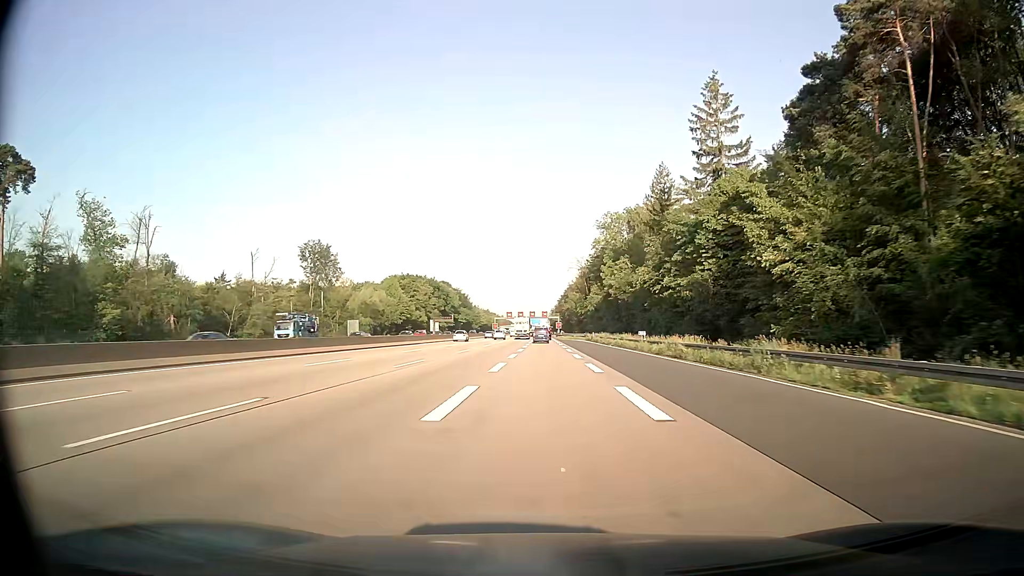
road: motorway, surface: asphalt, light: Day
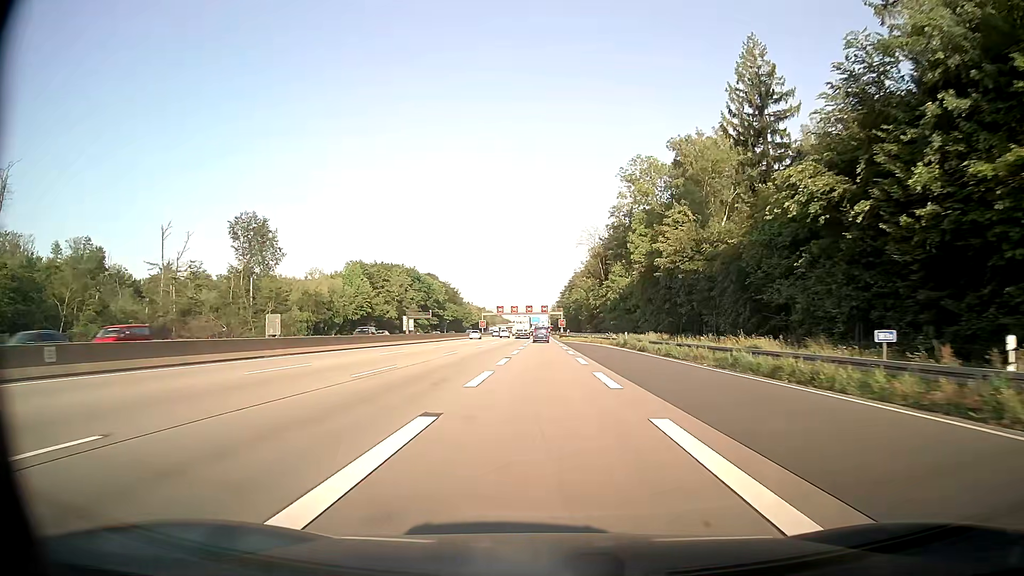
(0.0, +41.8) m; 0°
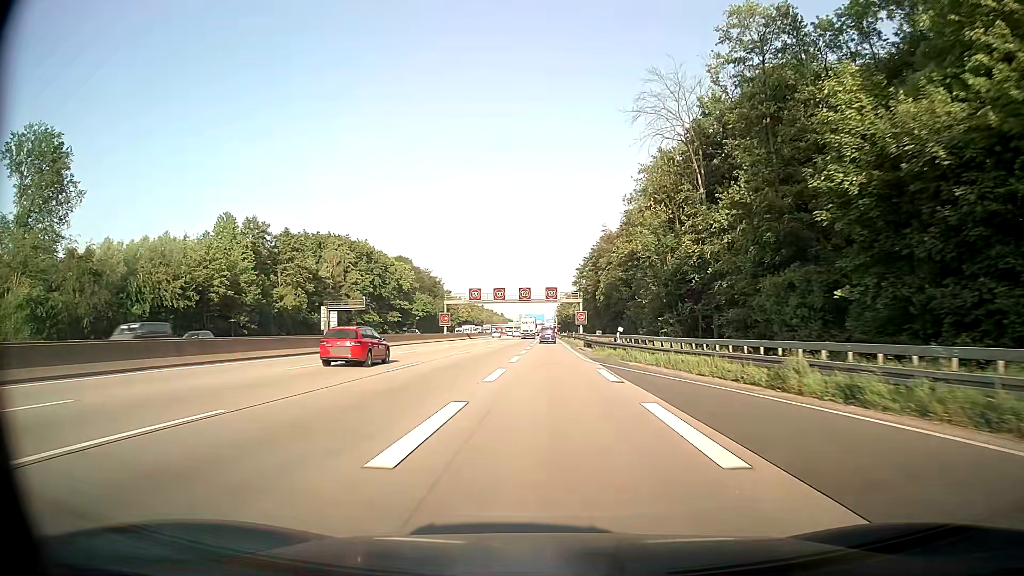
(-0.2, +69.6) m; 0°
(0, +10) (0, +20) (0, +30) (0, +40) (0, +50) (0, +60) (+1, +70) (+1, +80) (+1, +90) (+1, +100) m
